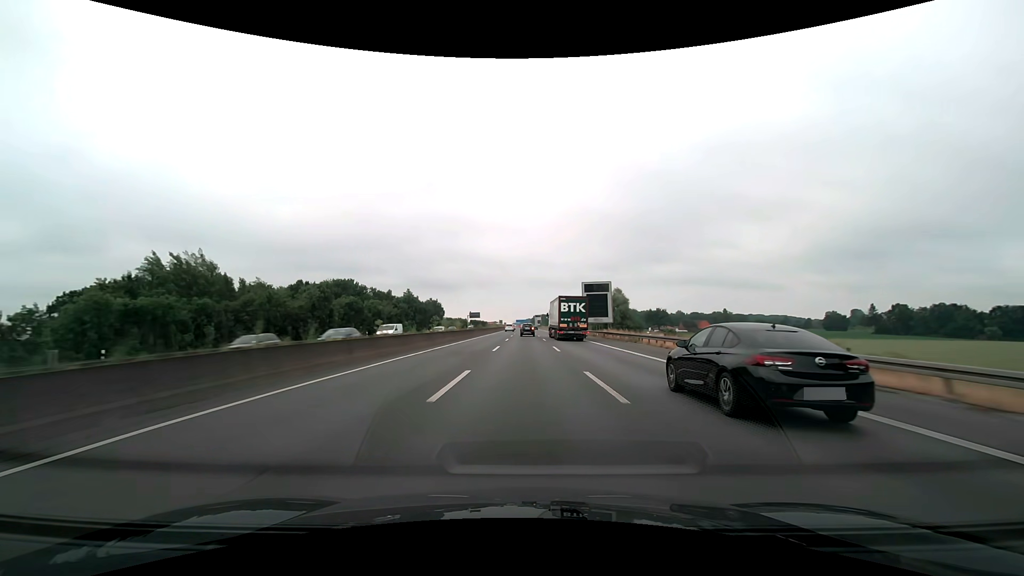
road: motorway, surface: asphalt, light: Day
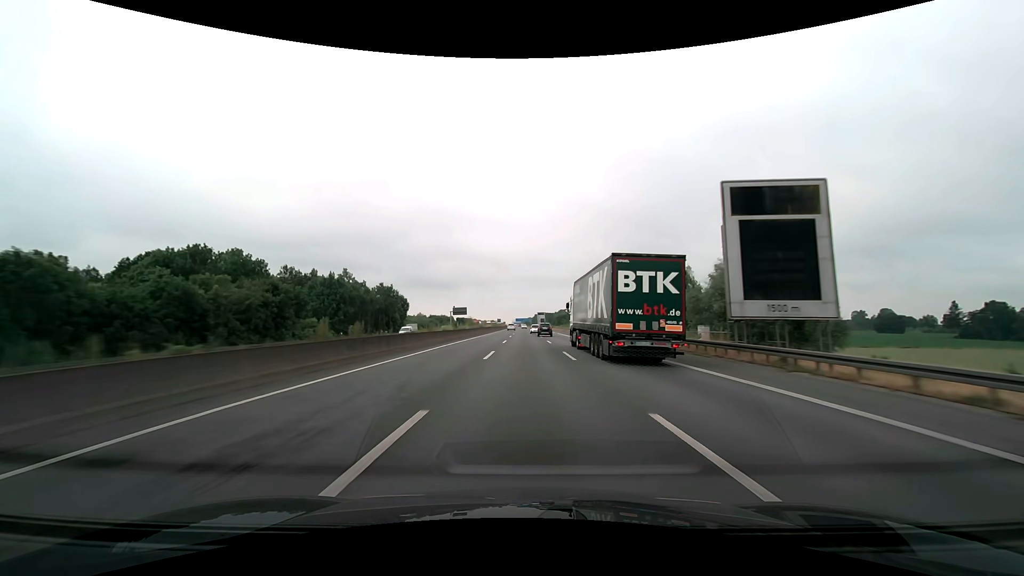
(-0.1, +61.0) m; 0°
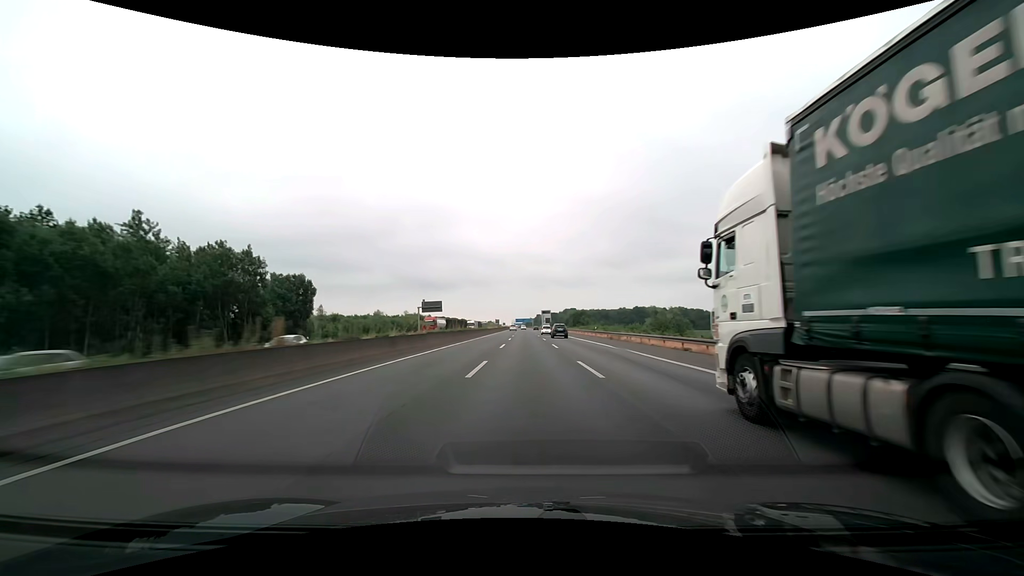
(-0.1, +60.6) m; 0°
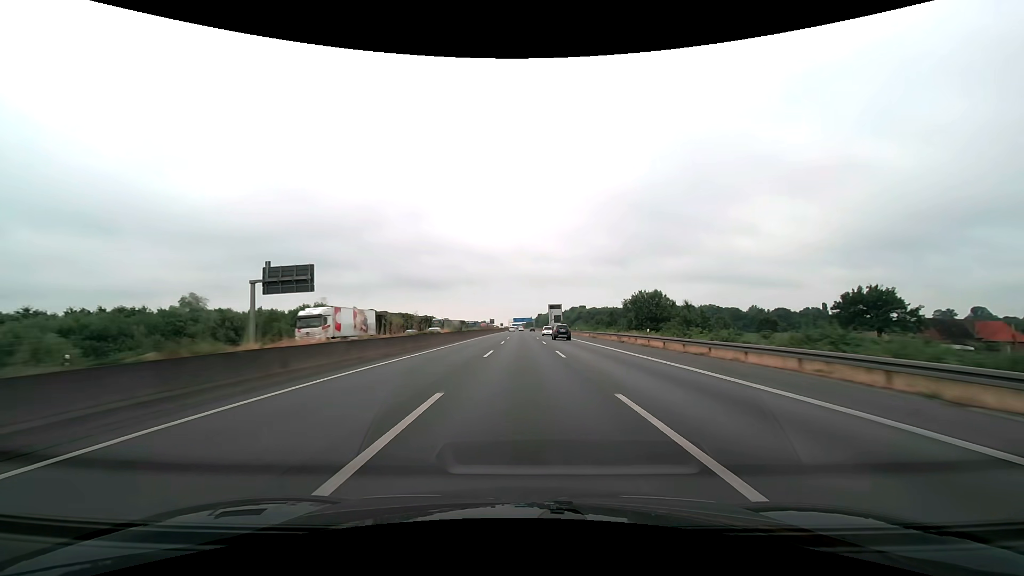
(0.0, +81.3) m; 0°
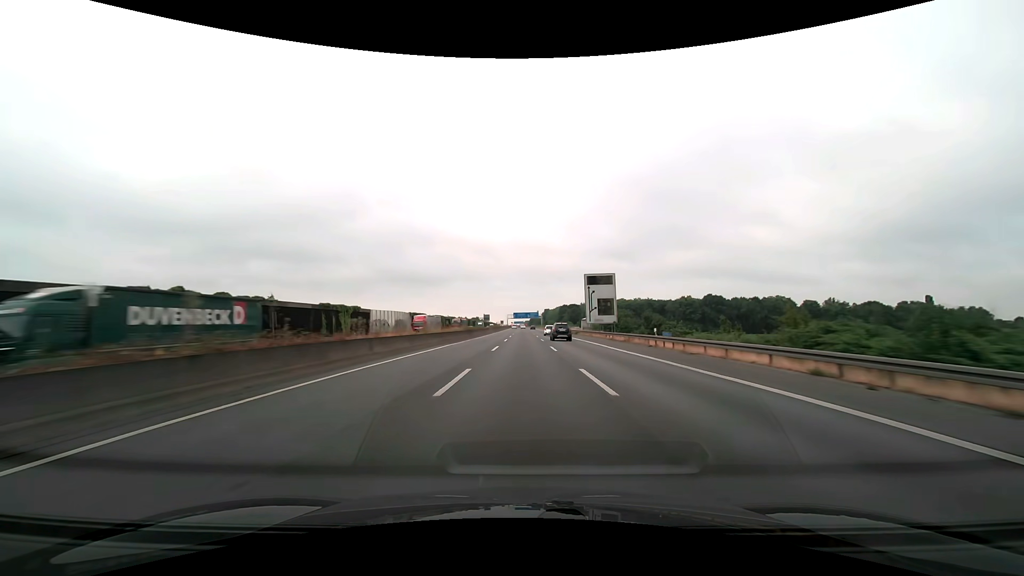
(-0.4, +102.5) m; 0°
(0, +10) (0, +20) (0, +30) (0, +40) (0, +50) (0, +60) (0, +70) (0, +80) (0, +90) (0, +100) m
